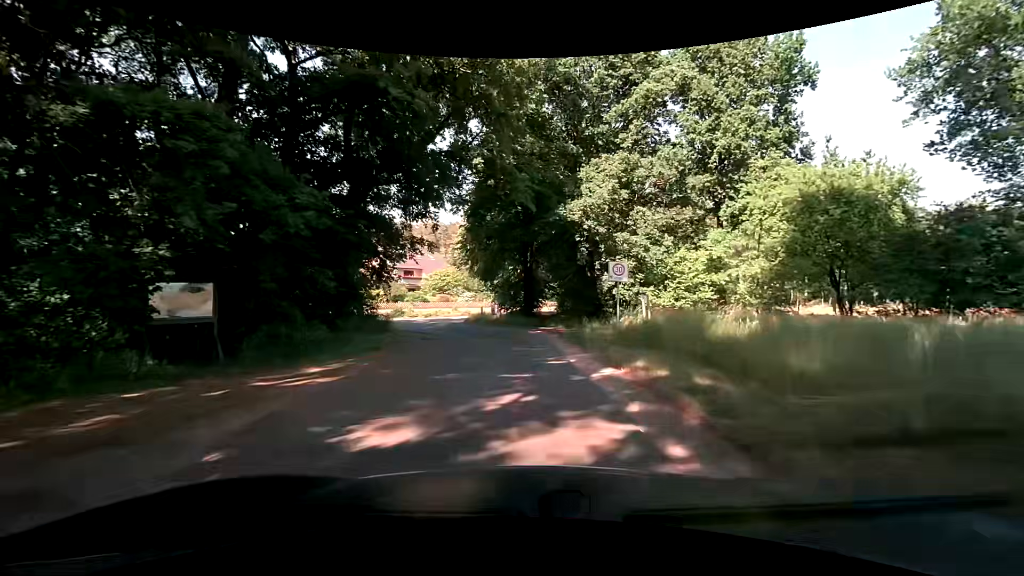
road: unclassified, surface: asphalt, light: Day
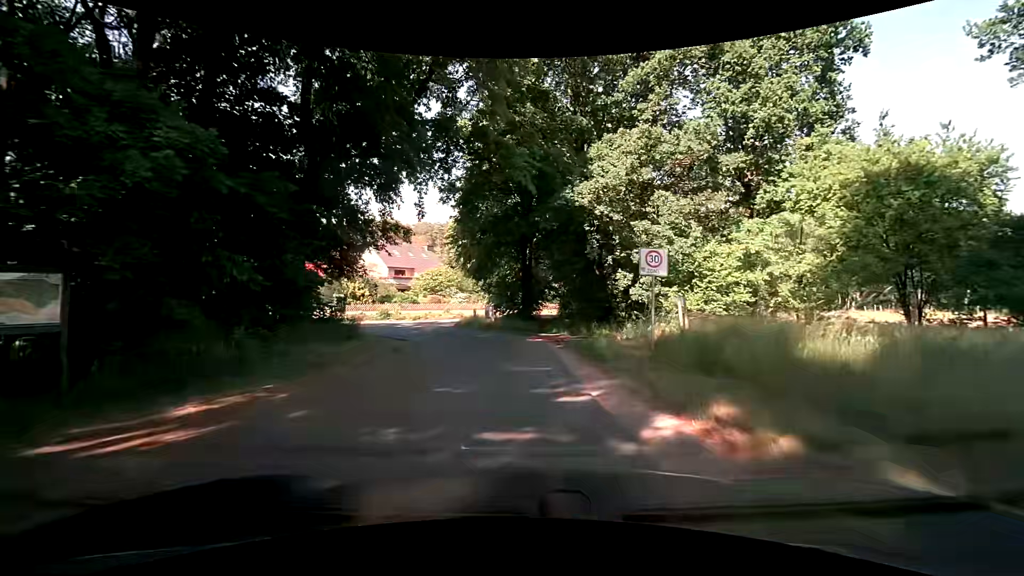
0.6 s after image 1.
(0.0, +4.2) m; -2°
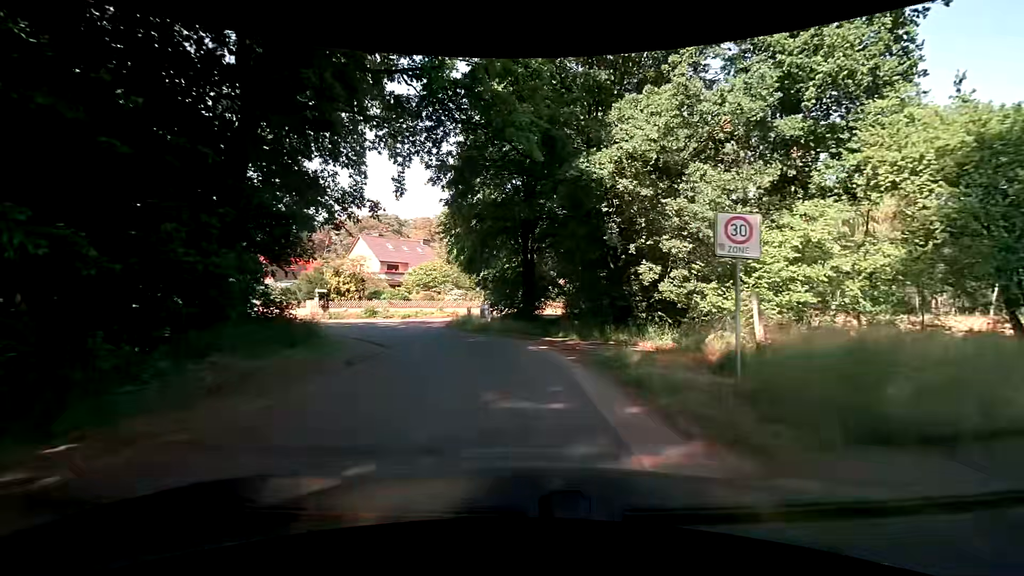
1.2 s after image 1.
(+0.1, +4.1) m; +2°
